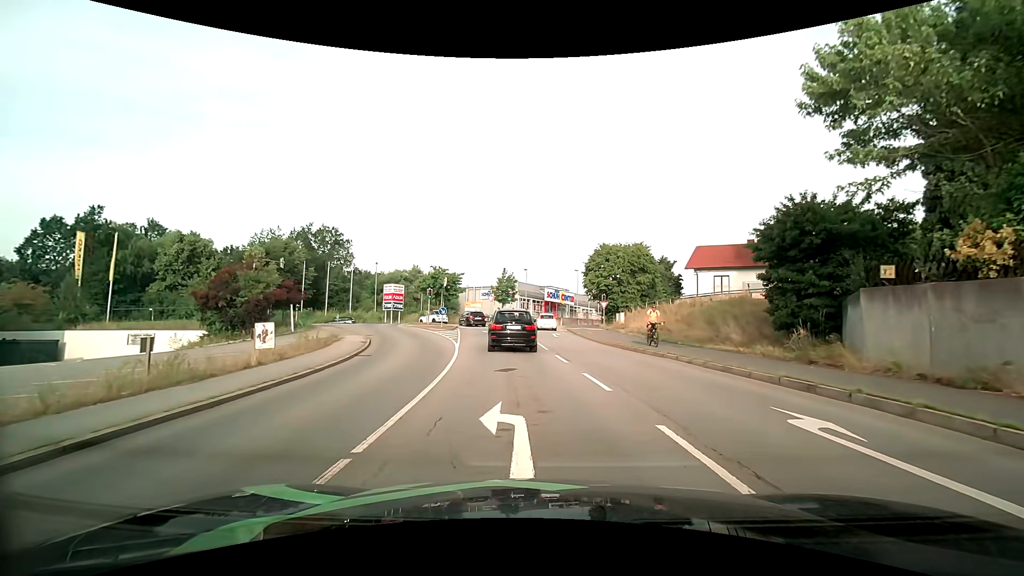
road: primary_link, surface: asphalt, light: Day
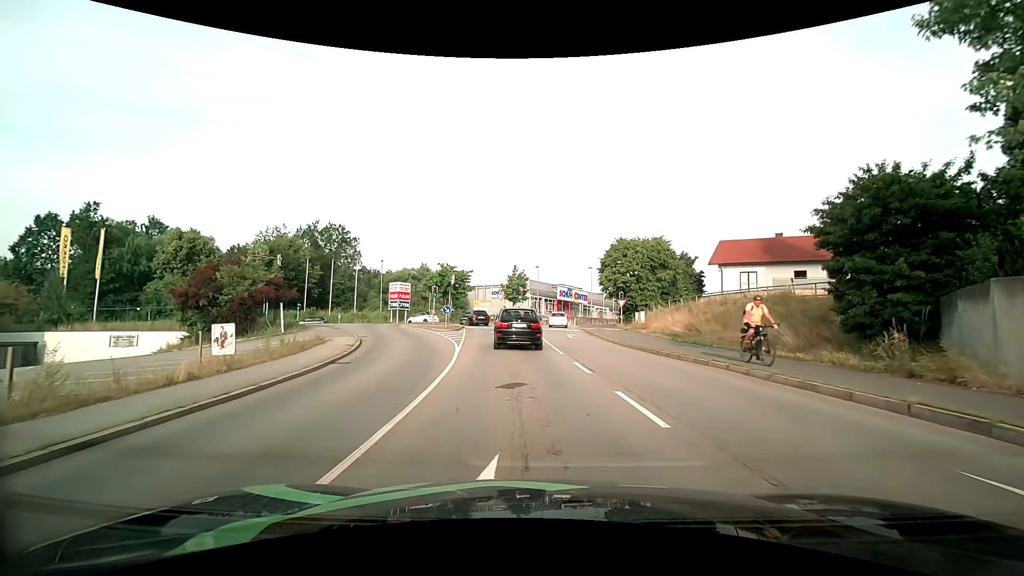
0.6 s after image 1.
(0.0, +3.2) m; -1°
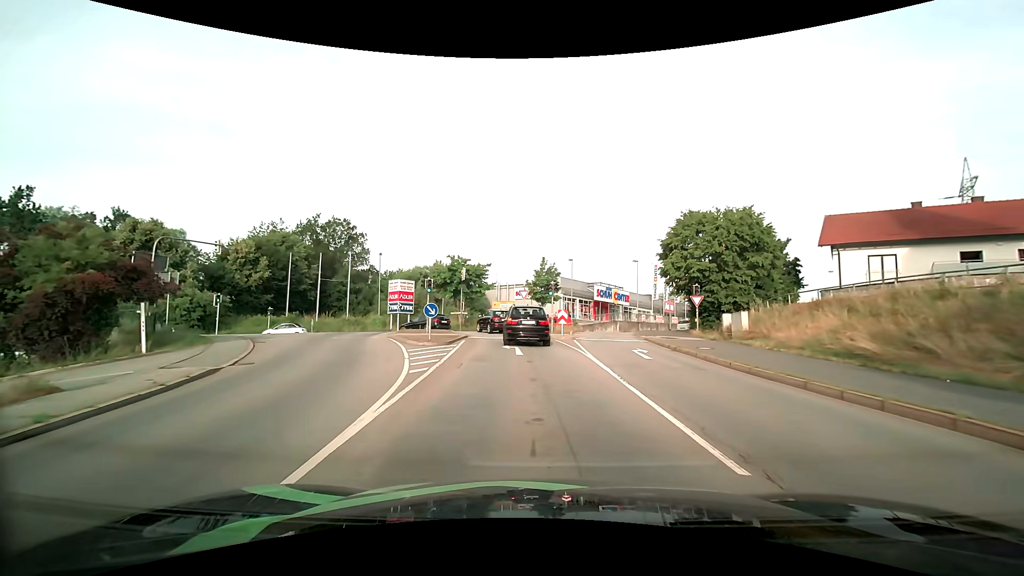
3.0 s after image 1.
(-0.5, +13.9) m; -4°
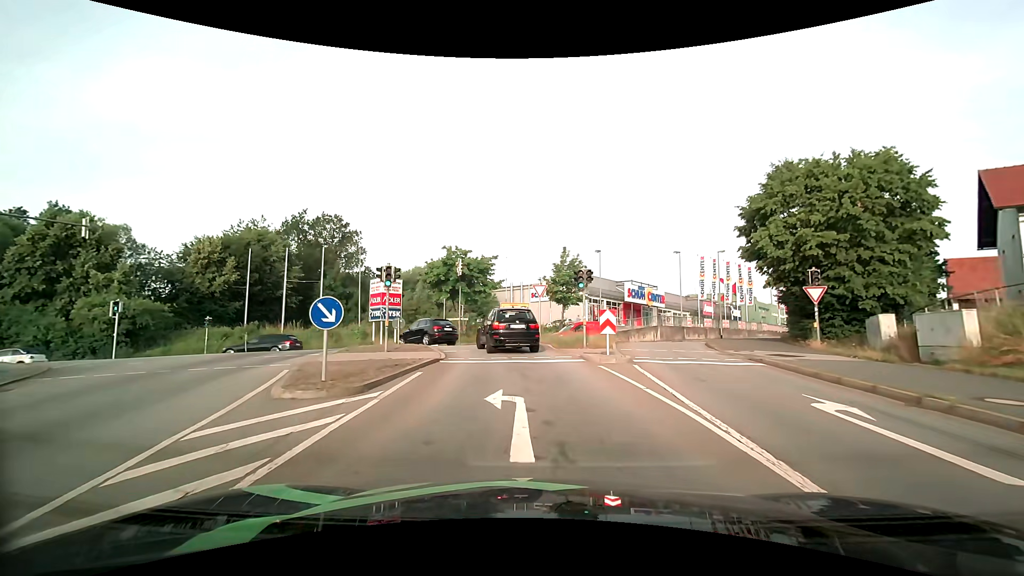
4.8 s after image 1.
(-0.1, +12.0) m; -2°
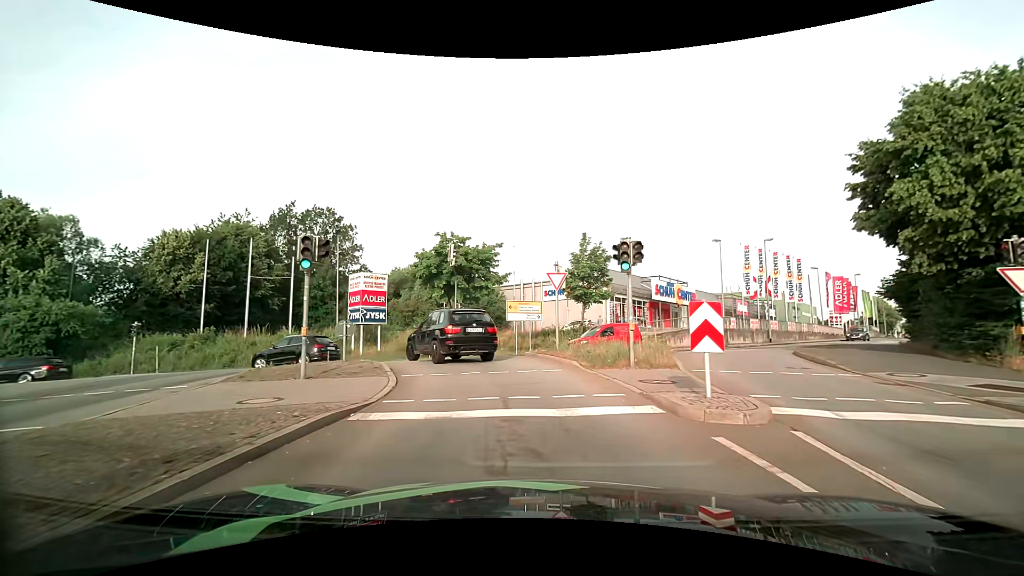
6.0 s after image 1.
(-0.1, +8.0) m; -1°
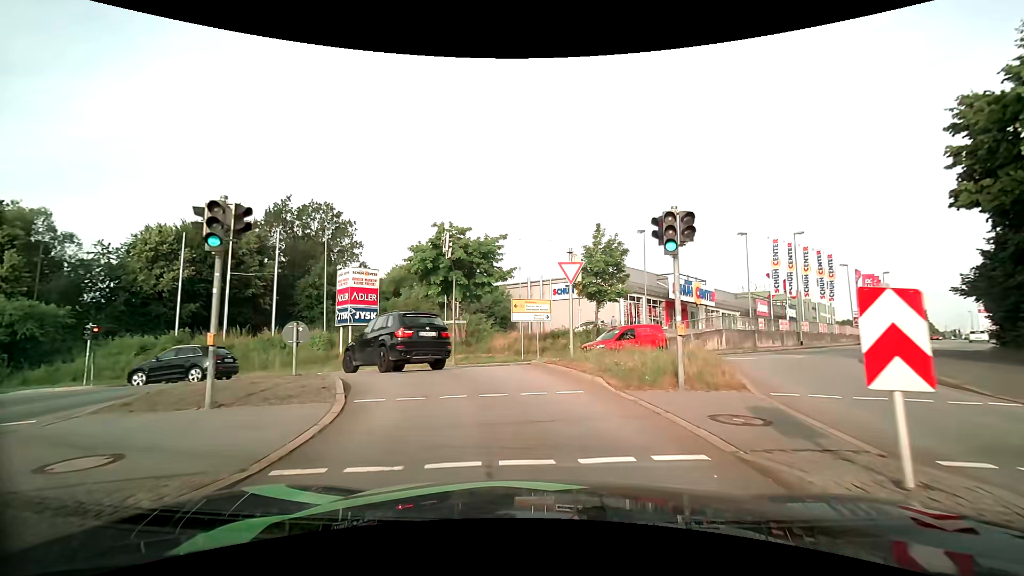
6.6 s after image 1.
(0.0, +3.7) m; -1°
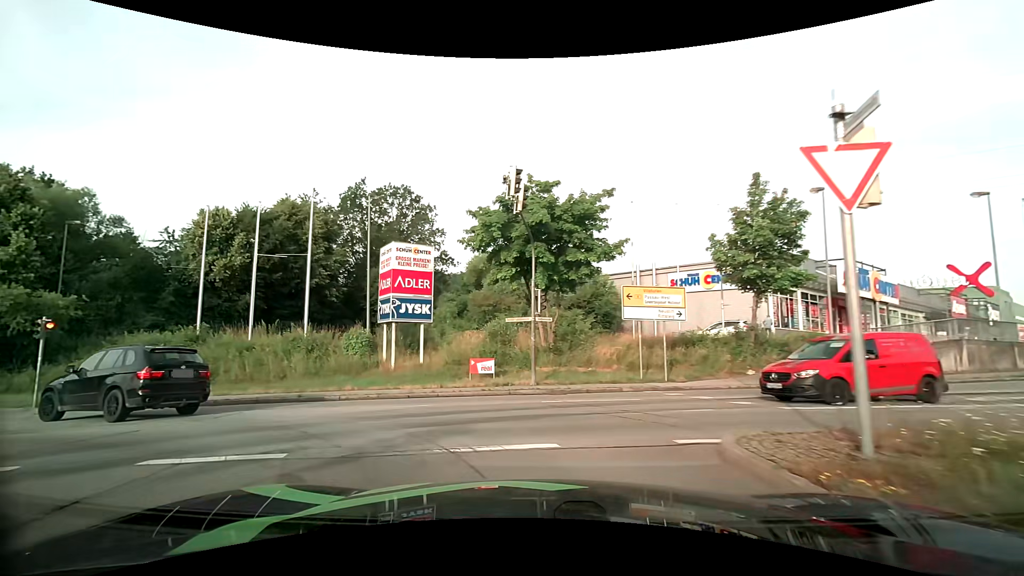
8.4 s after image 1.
(-0.6, +10.1) m; -11°
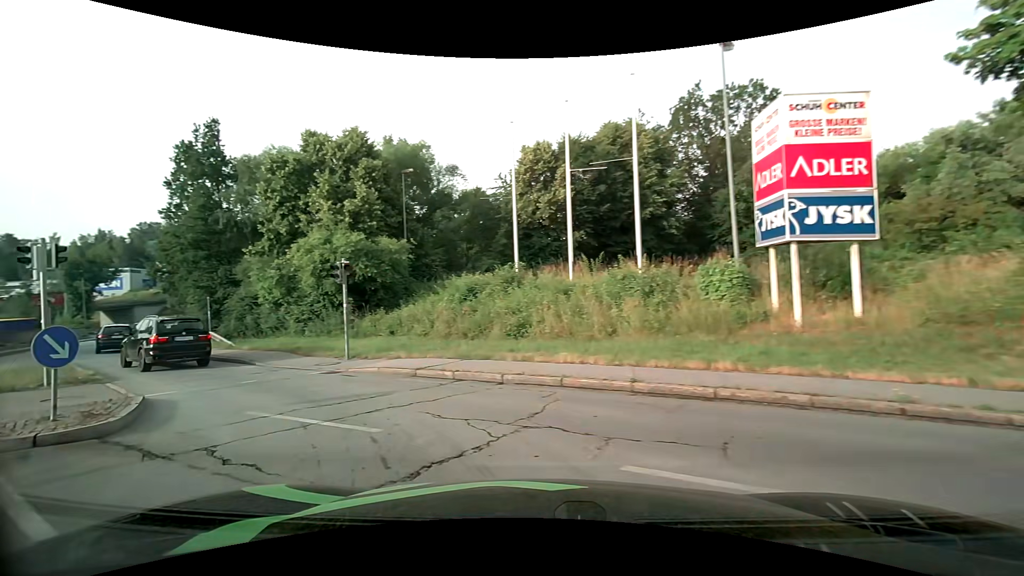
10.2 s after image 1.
(-2.7, +9.0) m; -37°
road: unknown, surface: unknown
(-3, +9) (-11, +16) (-18, +23) (-25, +29) (-32, +37) (-38, +45) (-43, +54) (-48, +62) (-54, +70) (-60, +78) m
